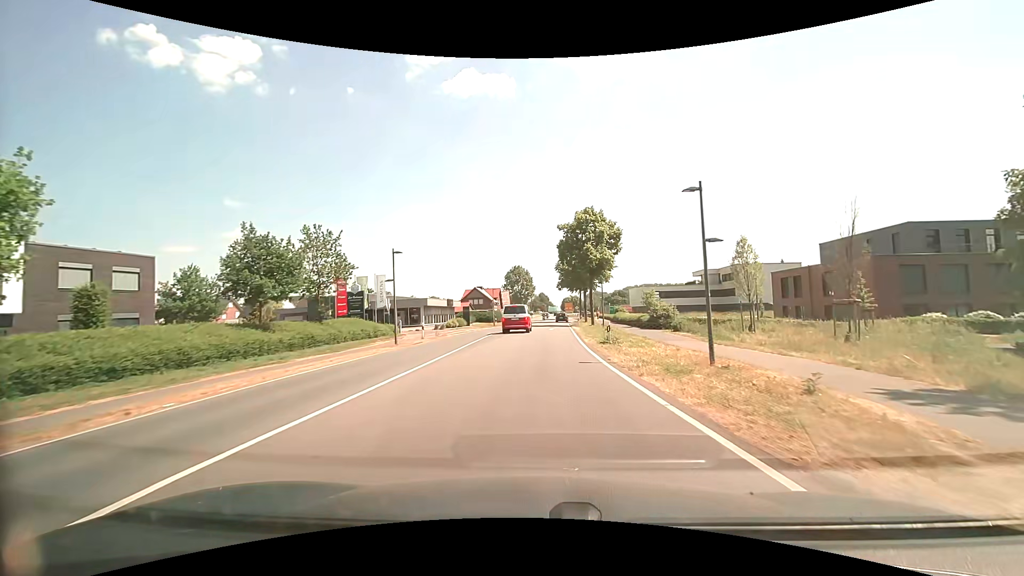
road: secondary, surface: asphalt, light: Day
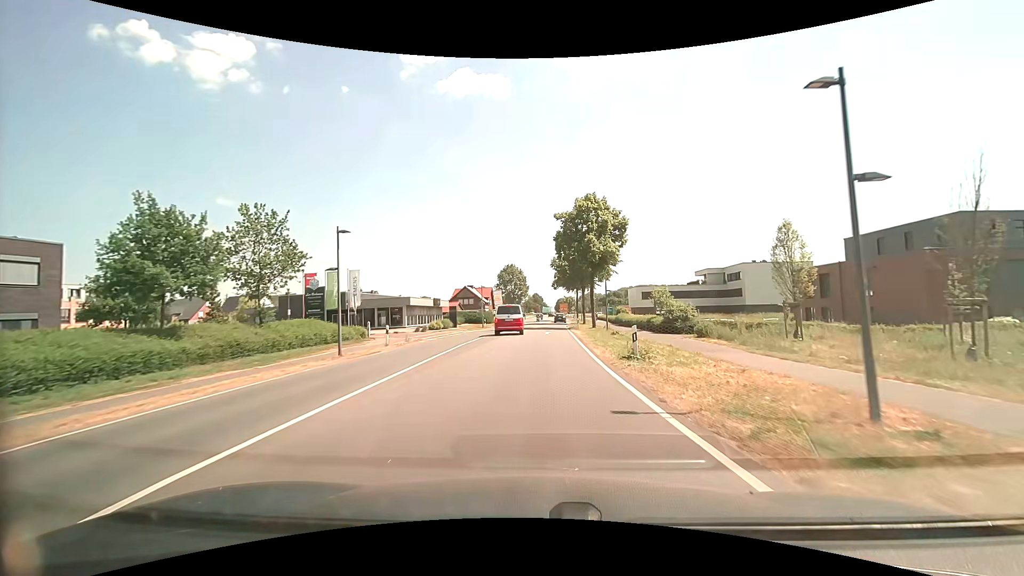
(0.0, +6.8) m; 0°
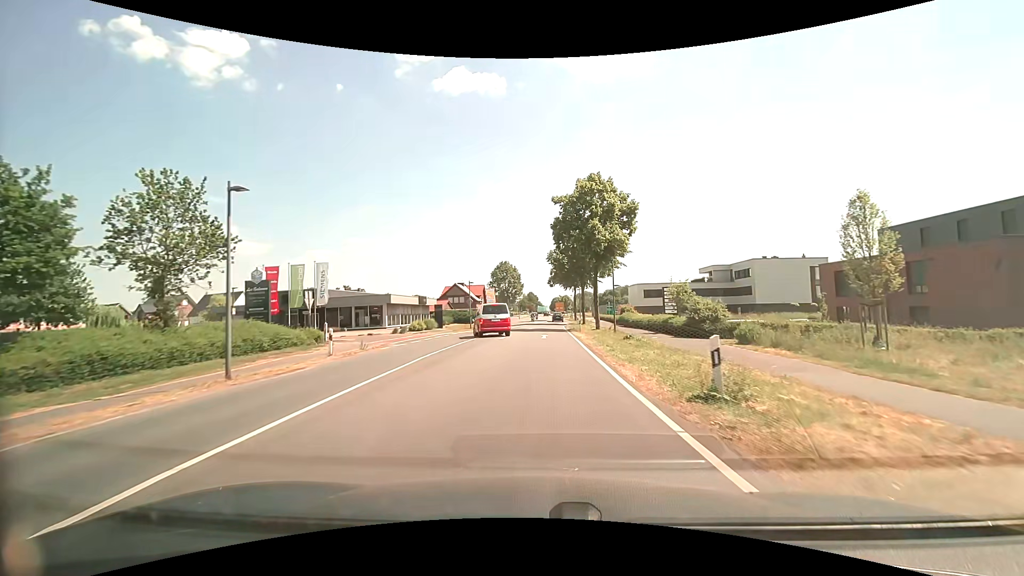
(+0.1, +6.9) m; +1°
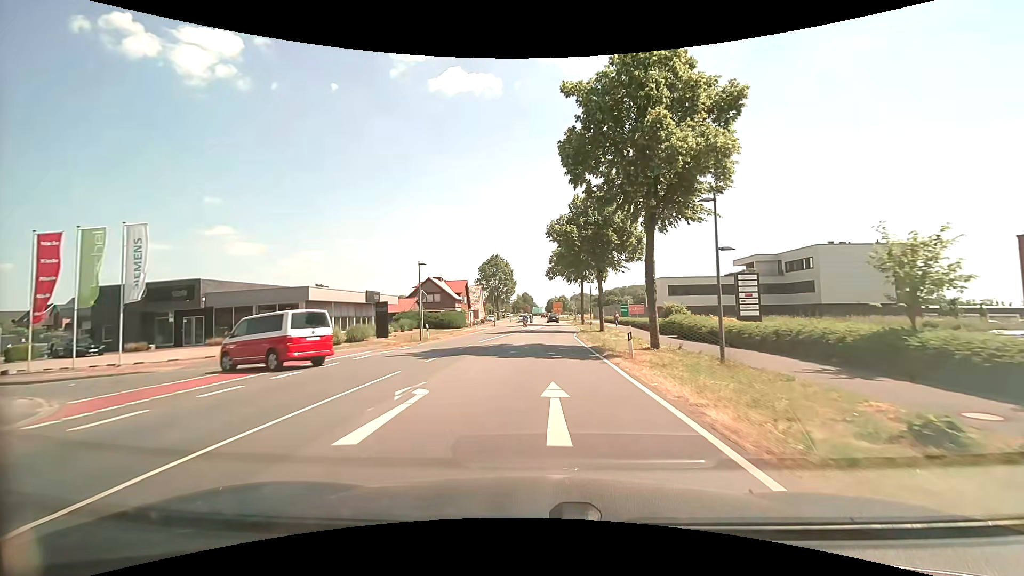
(+0.2, +21.6) m; +1°
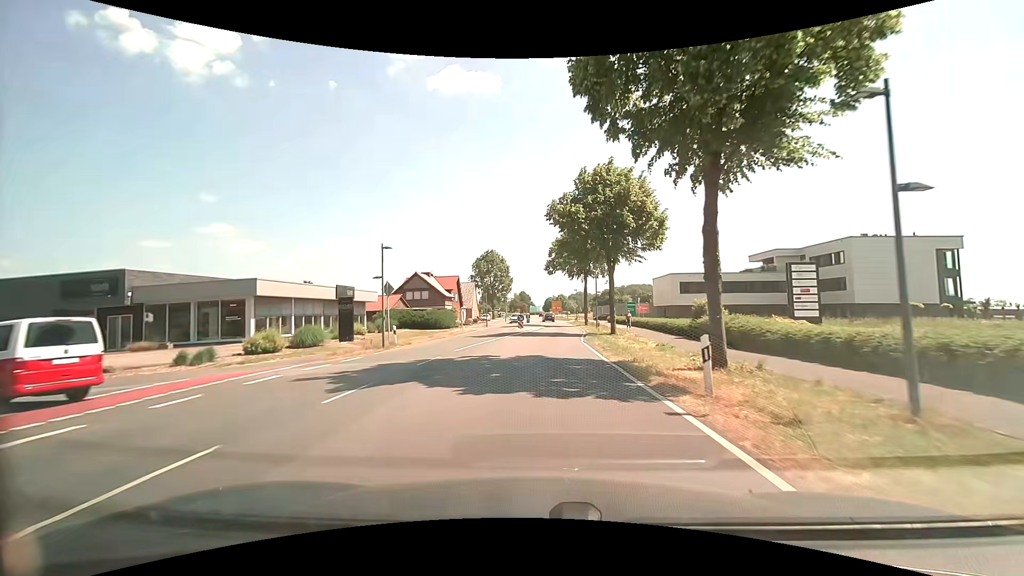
(0.0, +7.4) m; 0°
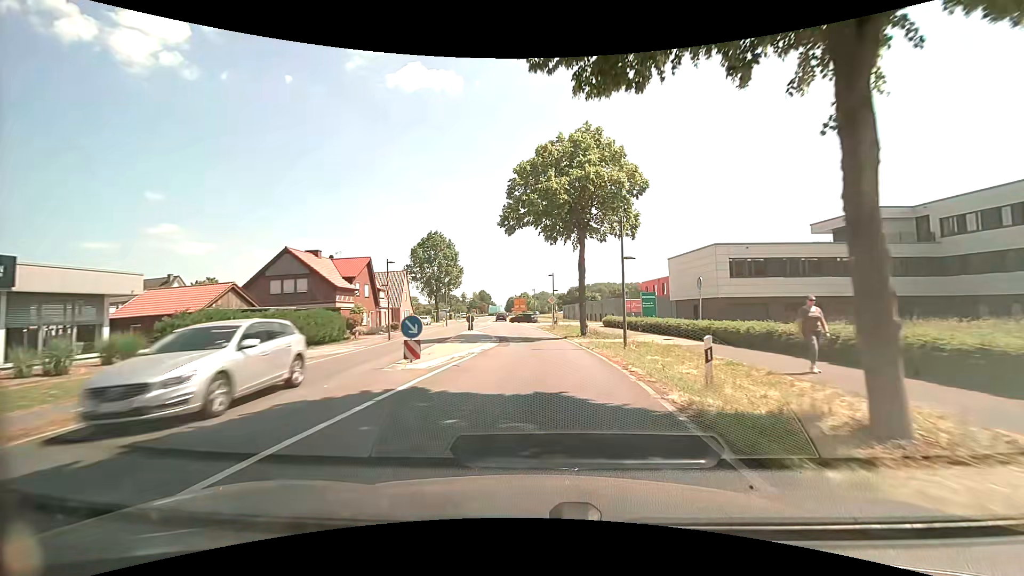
(+0.9, +29.5) m; +4°
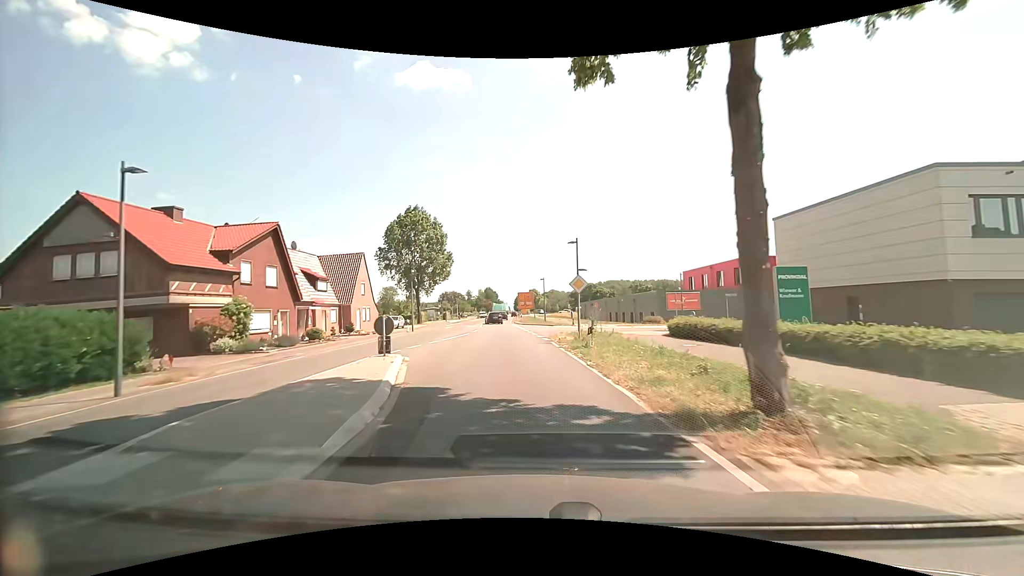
(0.0, +21.5) m; -1°
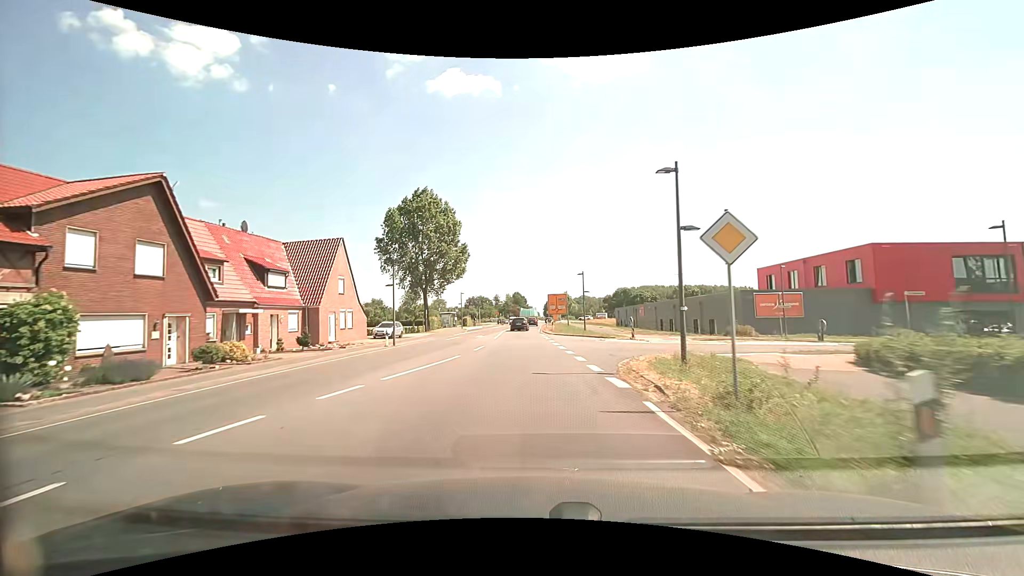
(-0.4, +14.0) m; -3°
(0, +10) (0, +20) (-1, +30) (-1, +40) (-2, +50) (-2, +60) (-2, +70) (-1, +80) (-1, +90) (-1, +100) m
